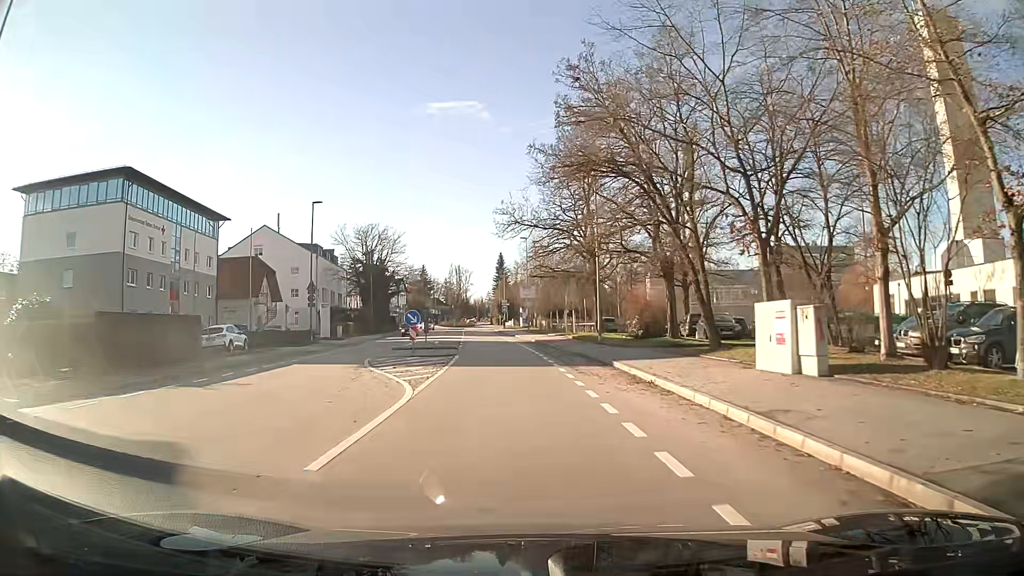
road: tertiary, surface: asphalt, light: Day
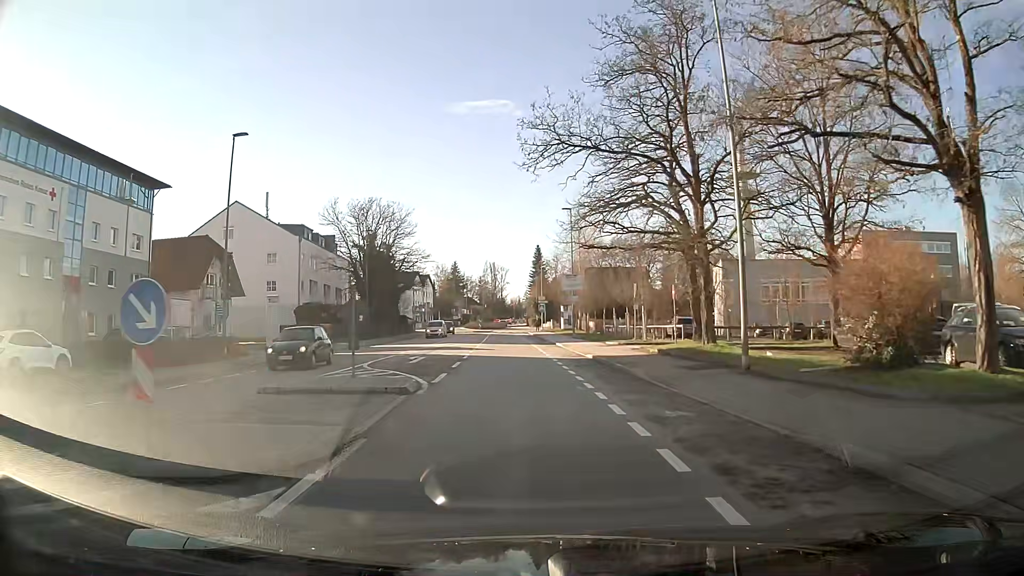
(-0.6, +19.8) m; -3°
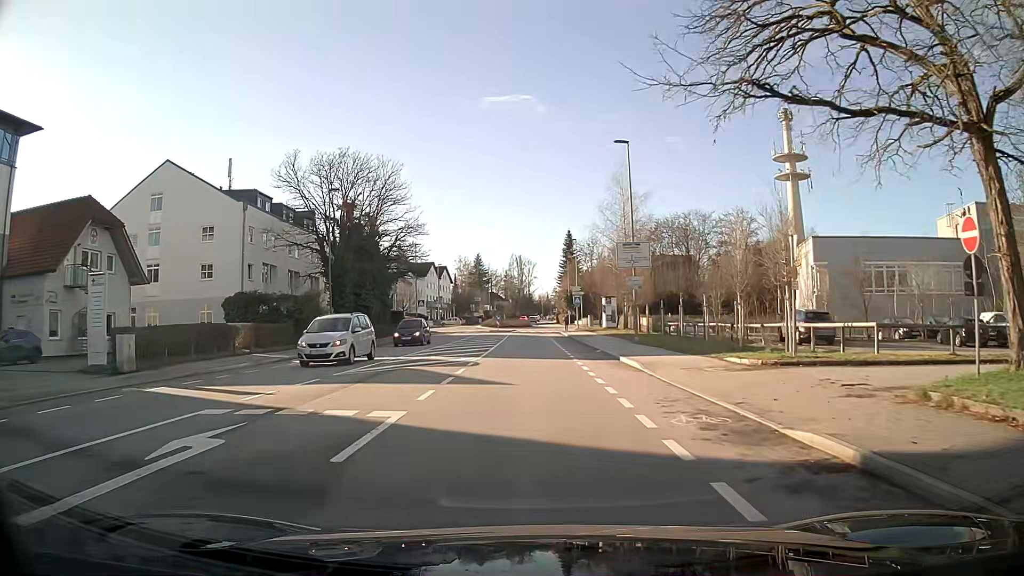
(-0.4, +19.8) m; -2°
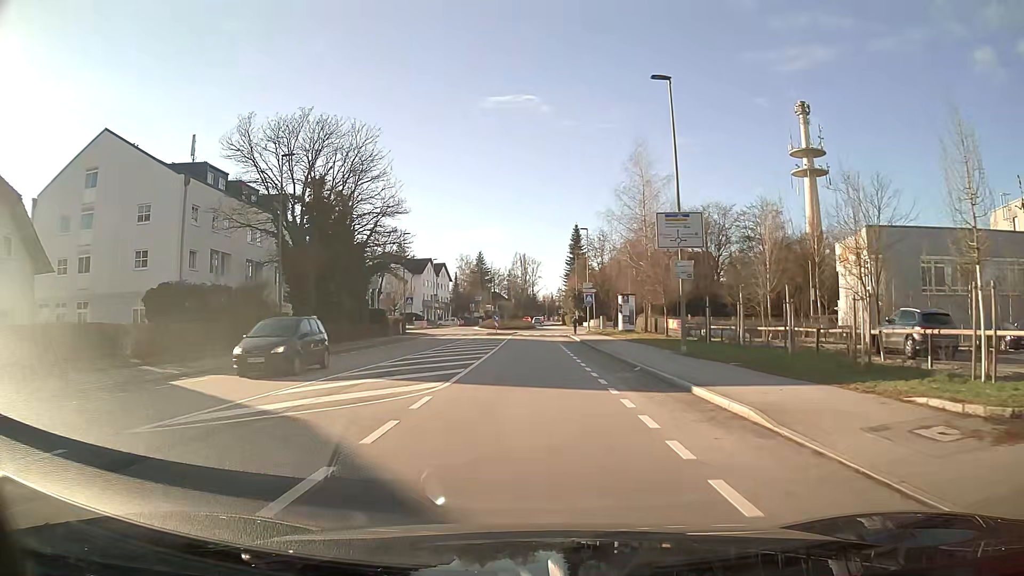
(-0.1, +9.9) m; 0°
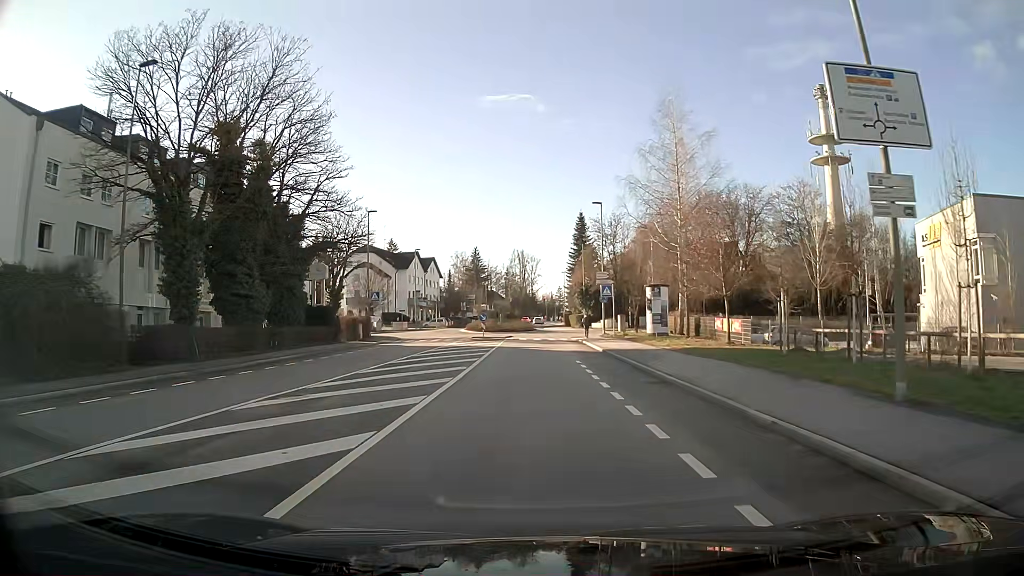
(+0.1, +14.9) m; +1°
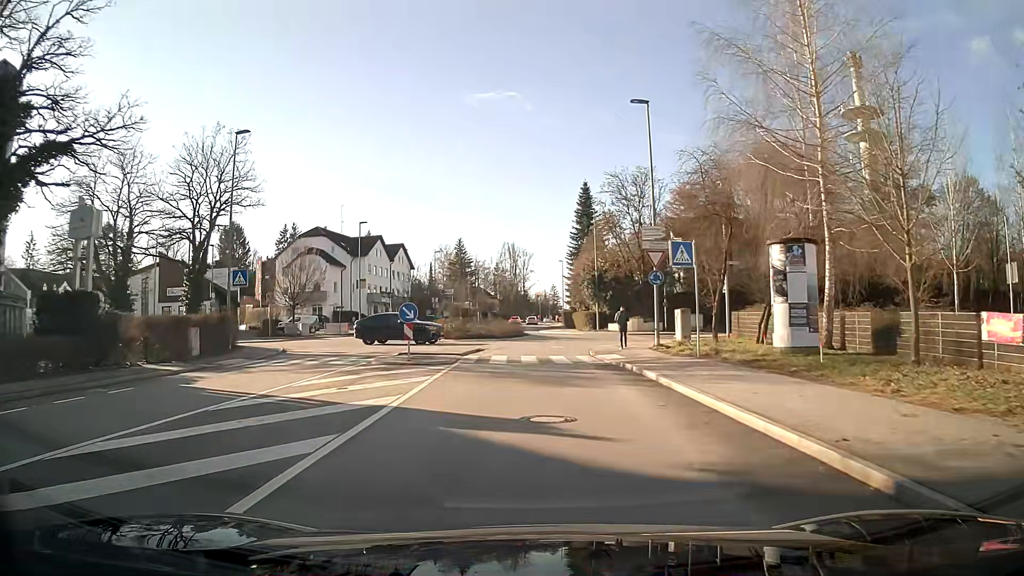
(+0.1, +24.6) m; 0°
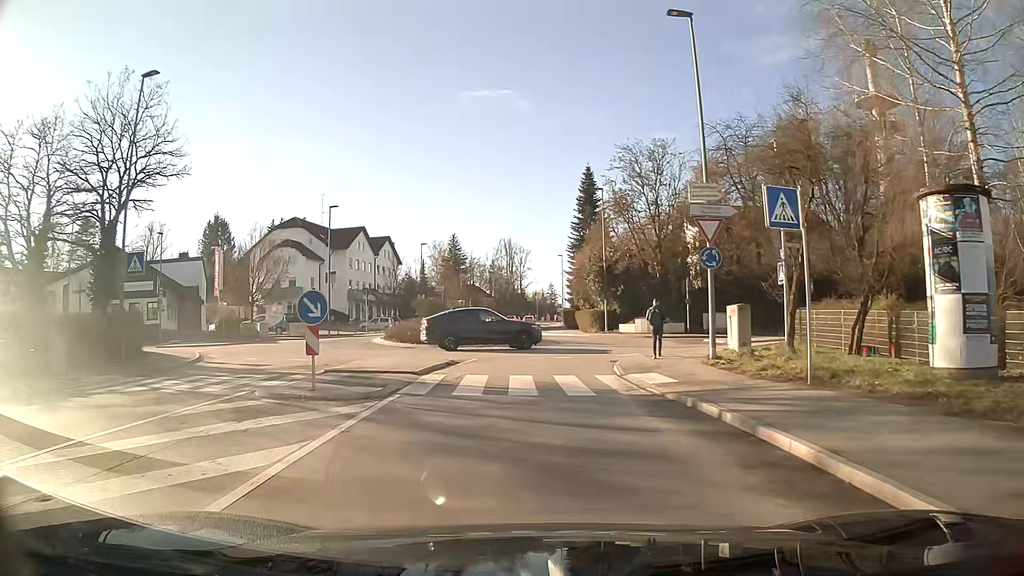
(0.0, +8.6) m; 0°
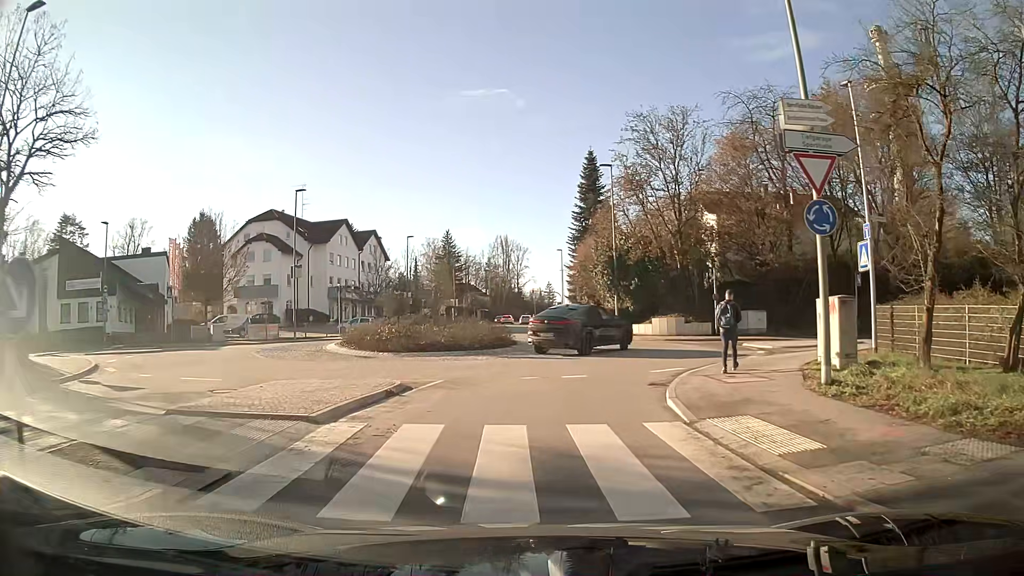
(0.0, +7.3) m; 0°
(0, +10) (+3, +20) (+4, +29) (0, +38) (-2, +48) (-2, +58) (-2, +68) (-2, +78) (-2, +88) (-1, +98) m
